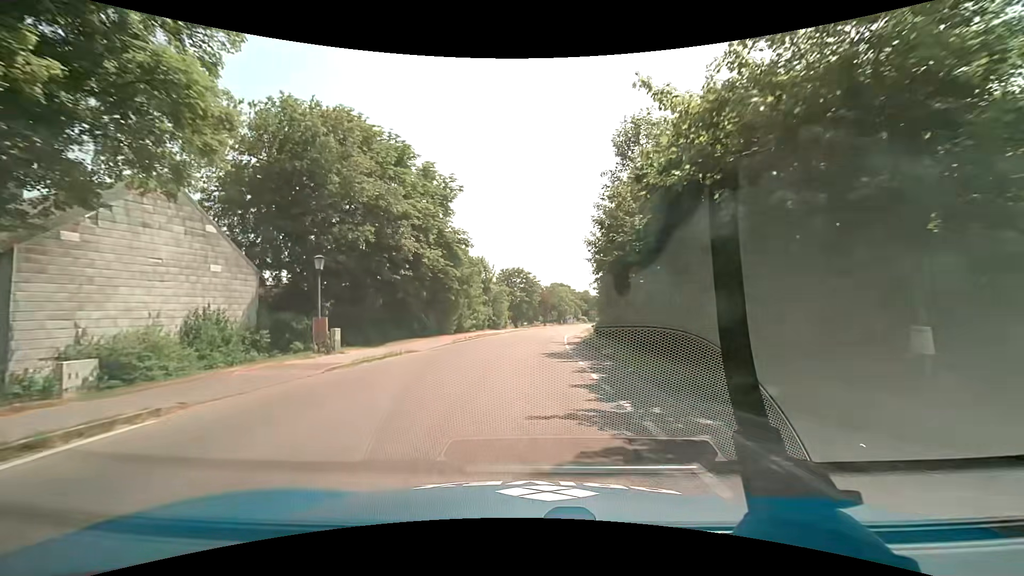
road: secondary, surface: asphalt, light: Day
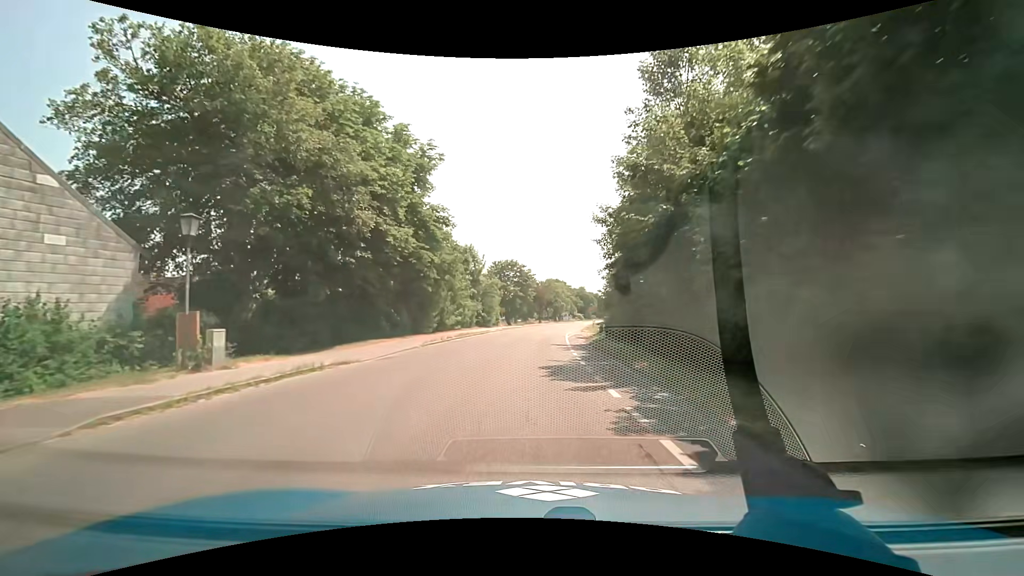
(0.0, +7.3) m; +1°
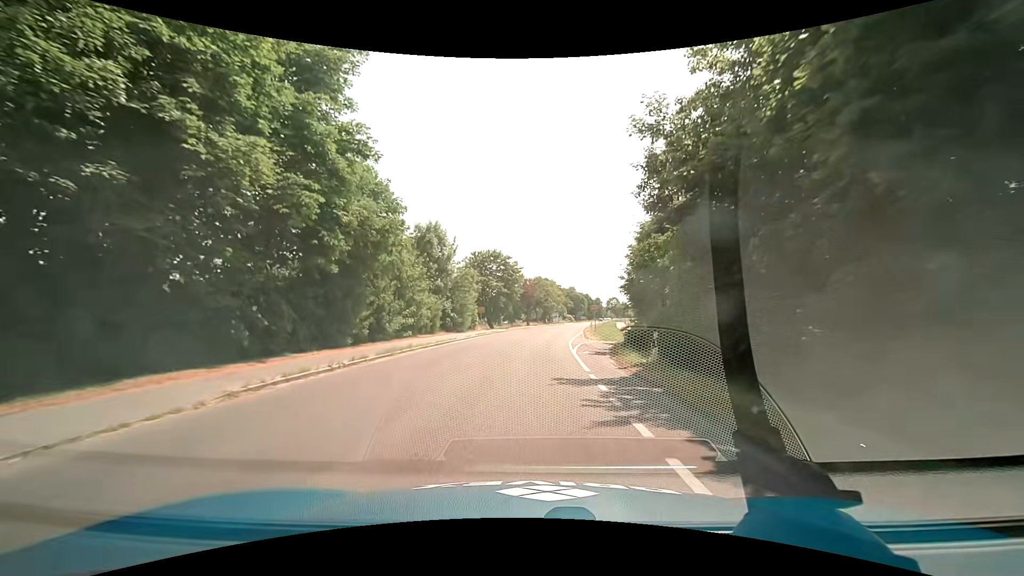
(+0.1, +14.6) m; +1°
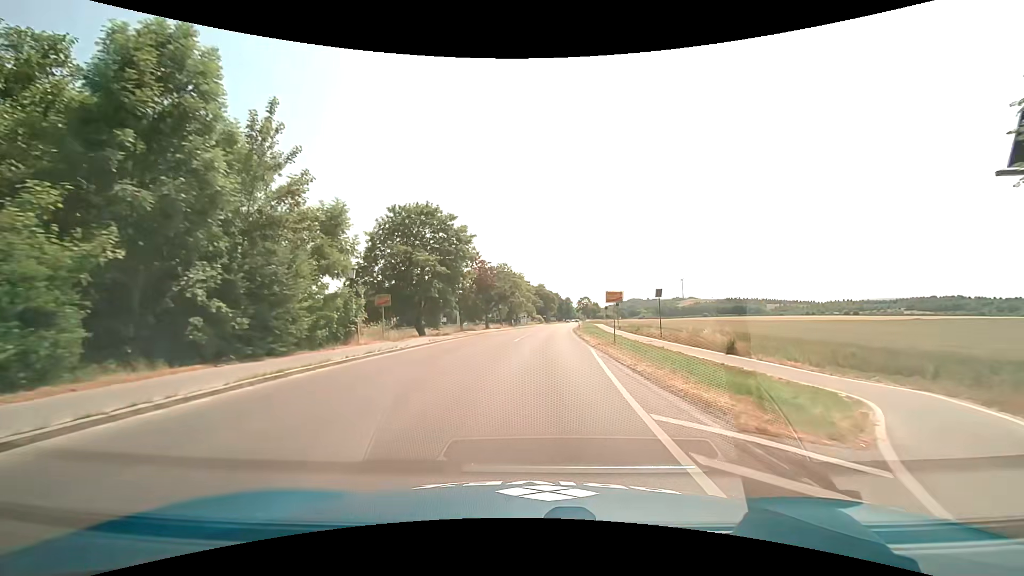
(+1.1, +29.2) m; +5°
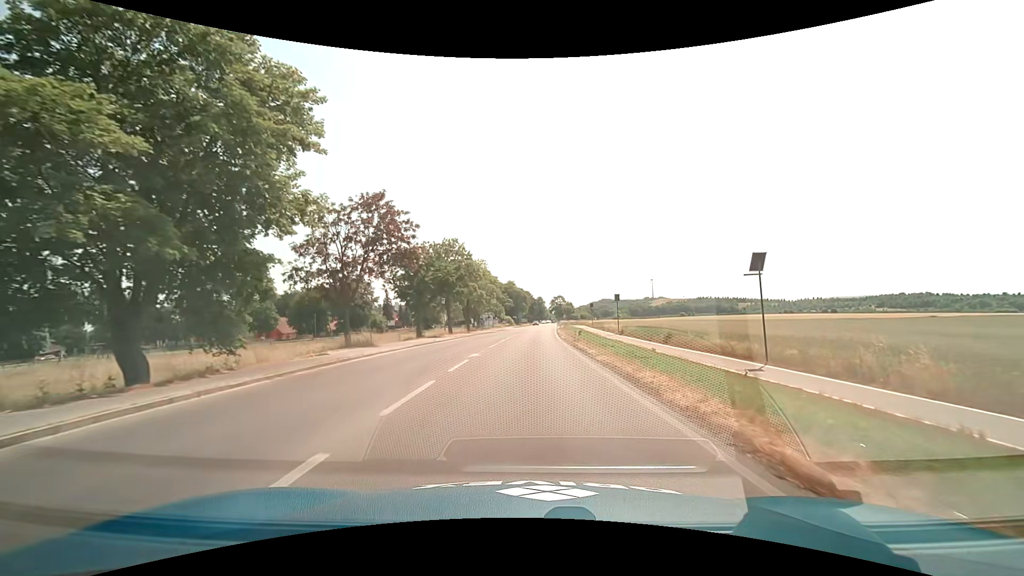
(+0.9, +29.3) m; +3°
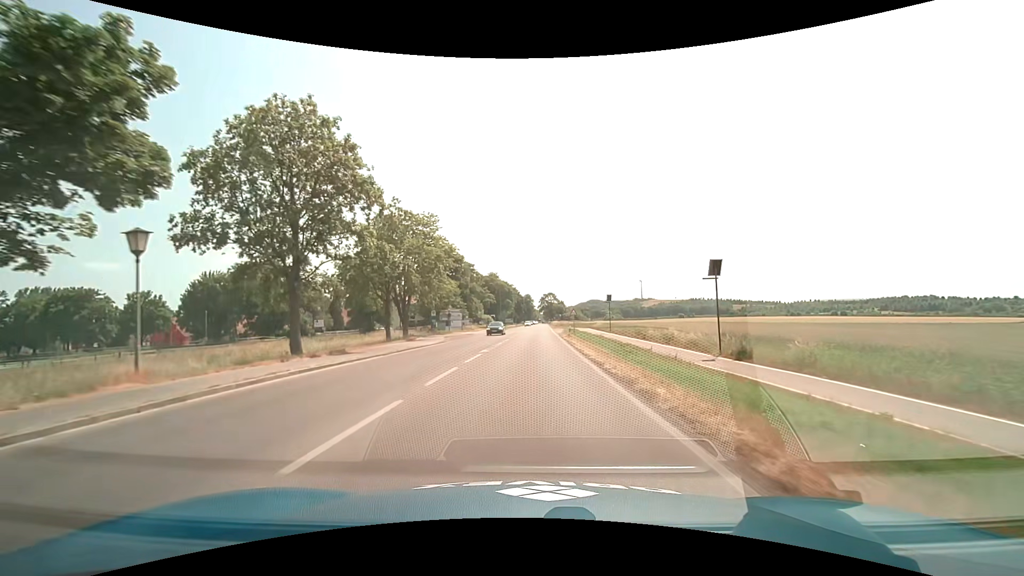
(+0.5, +38.9) m; +1°
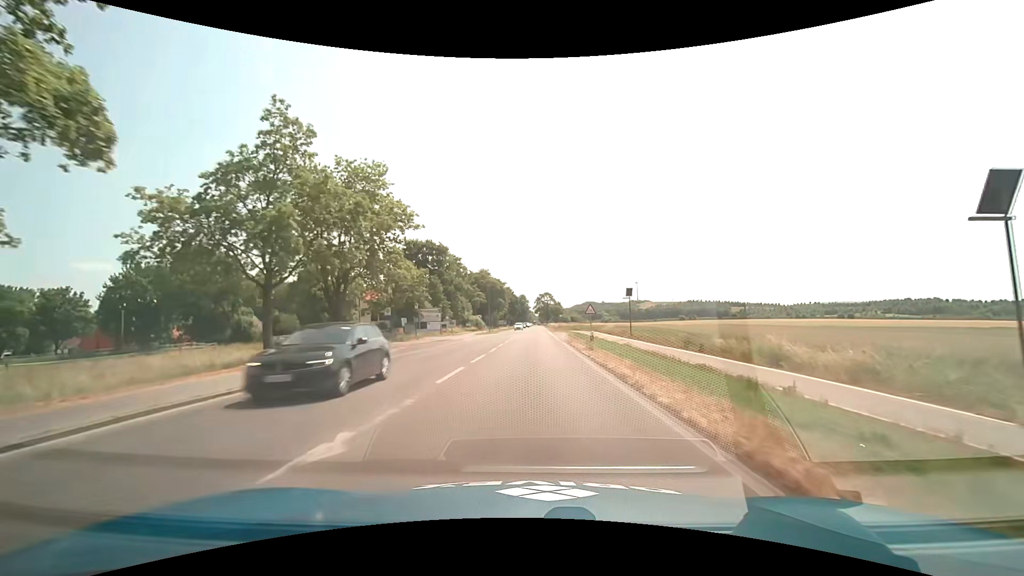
(+0.1, +17.5) m; +1°
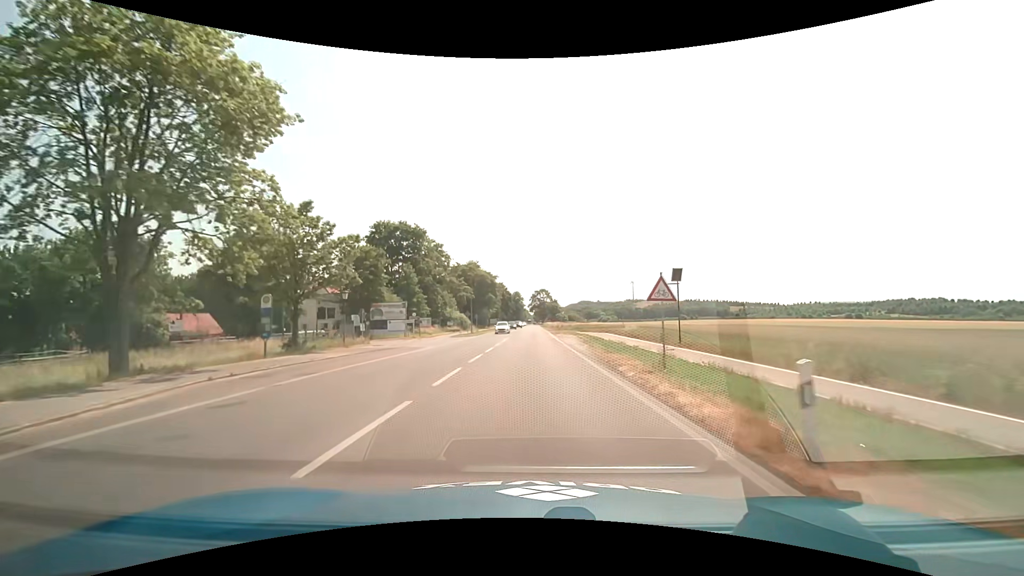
(+0.1, +18.9) m; +1°
(0, +10) (0, +20) (0, +30) (0, +40) (0, +50) (0, +60) (+1, +70) (+1, +80) (+1, +90) (+1, +100) m
